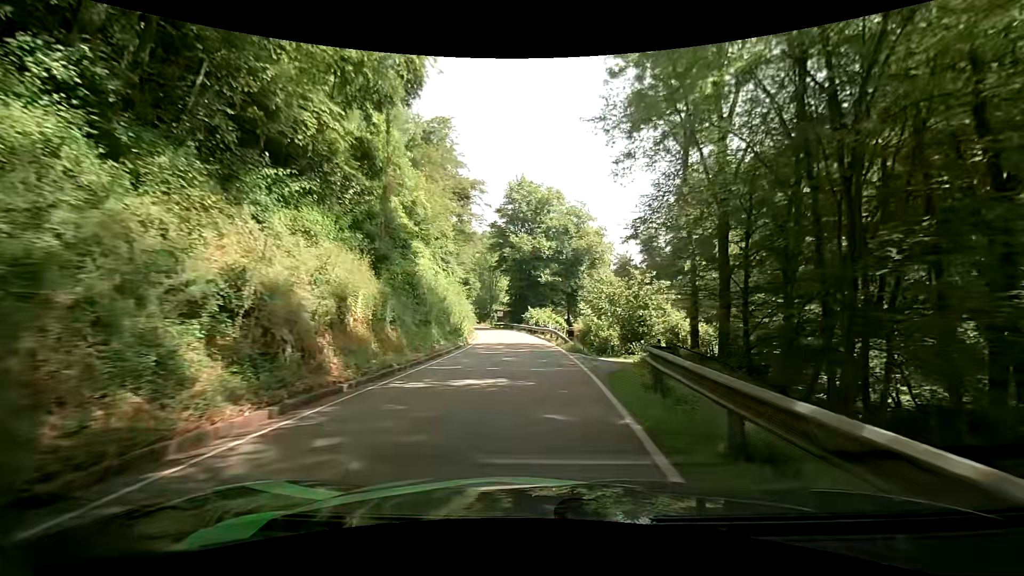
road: tertiary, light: Day
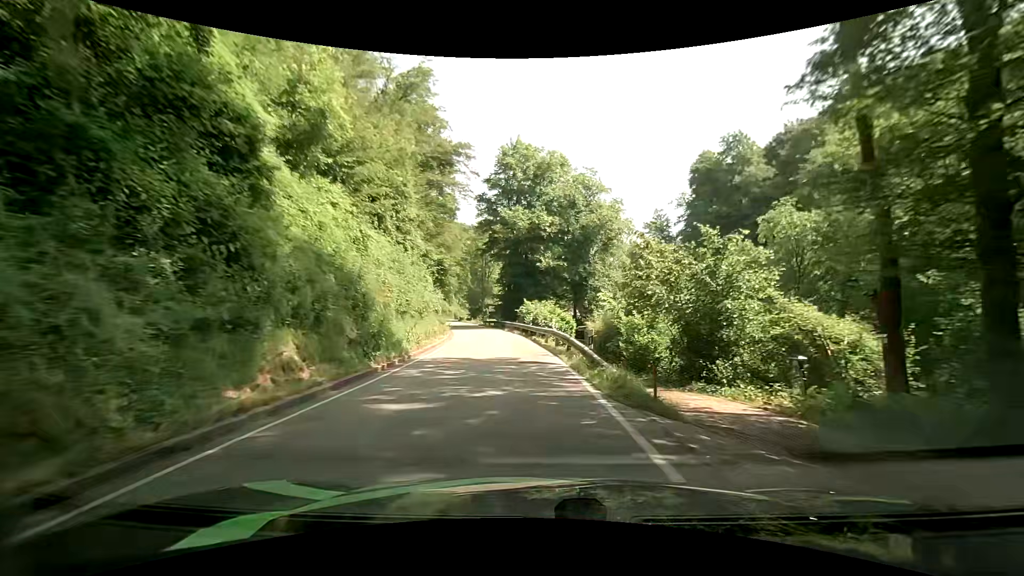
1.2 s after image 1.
(0.0, +13.5) m; 0°
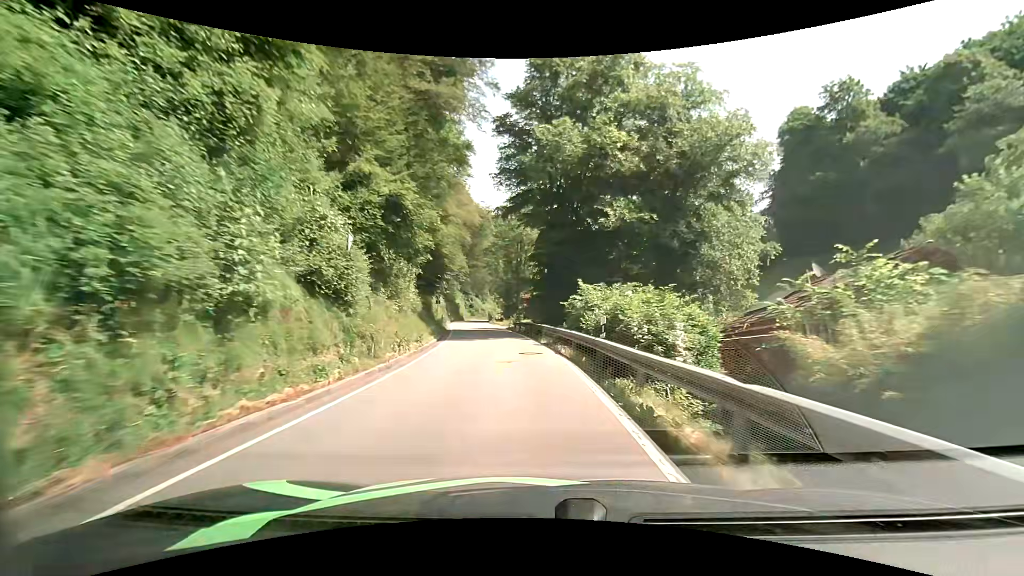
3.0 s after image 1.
(-0.9, +21.3) m; -5°
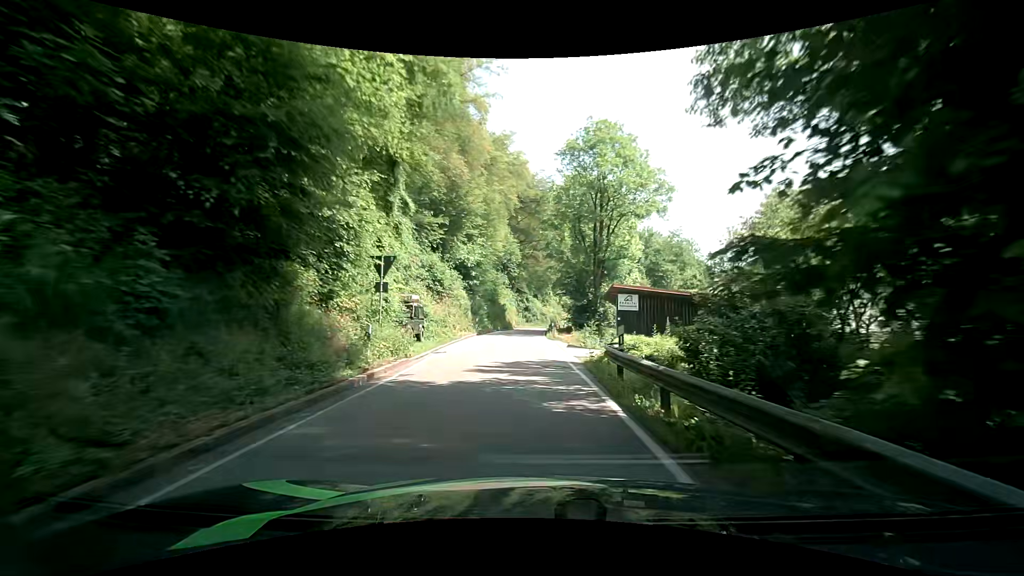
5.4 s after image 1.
(-2.0, +29.3) m; -8°
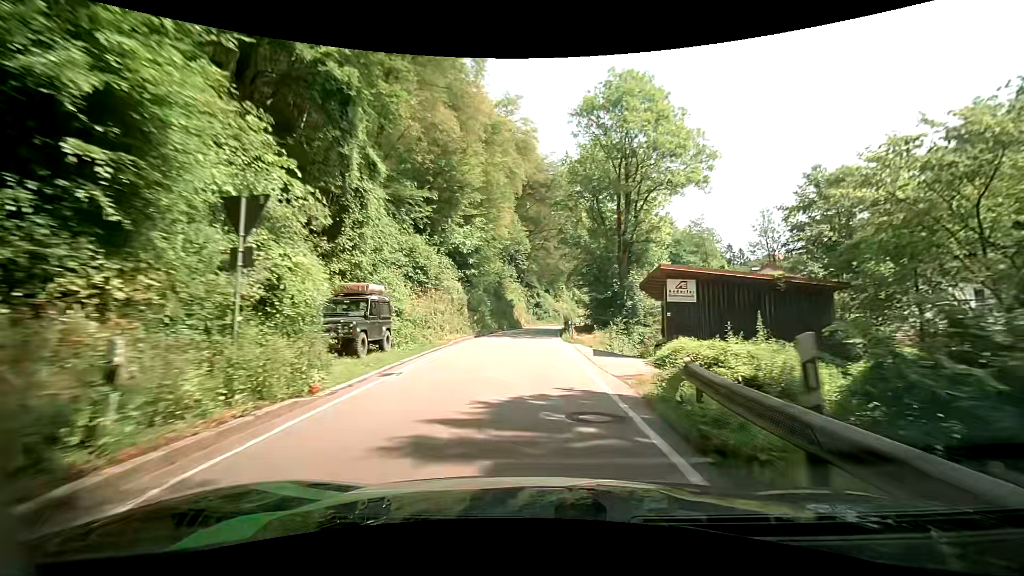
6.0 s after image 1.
(-0.2, +7.6) m; -2°
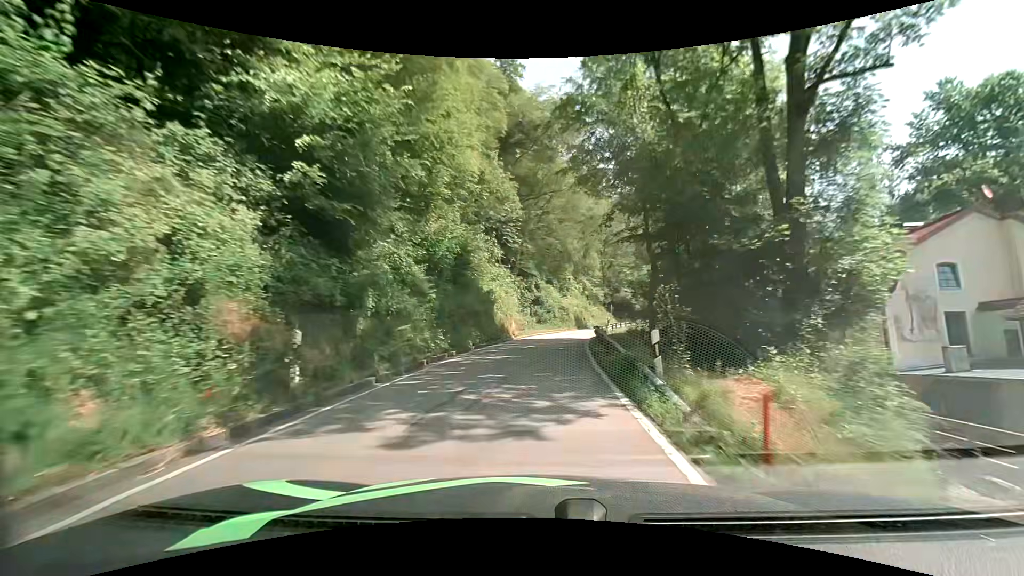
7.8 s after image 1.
(+0.4, +23.1) m; +1°
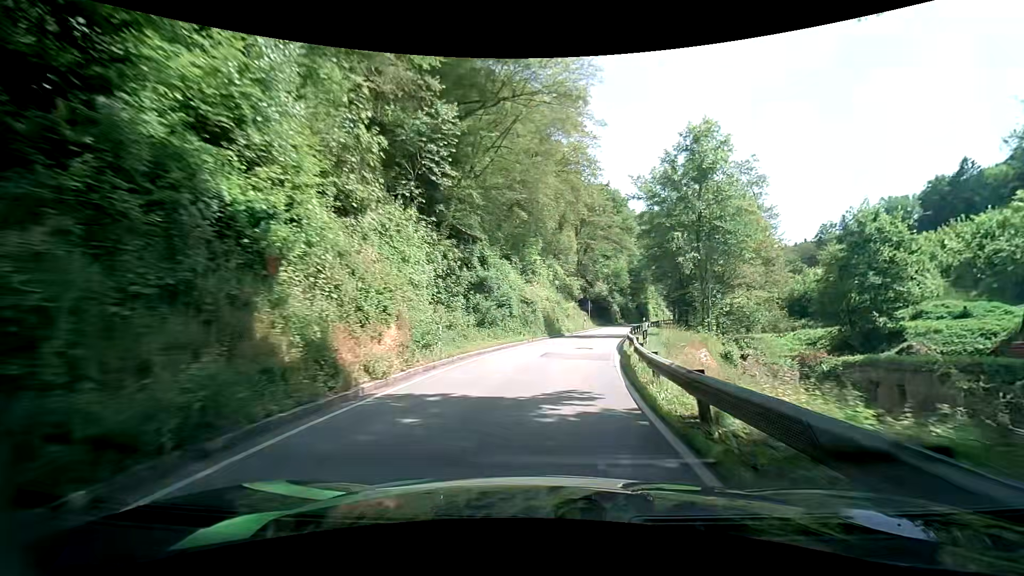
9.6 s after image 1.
(+0.4, +22.2) m; +5°
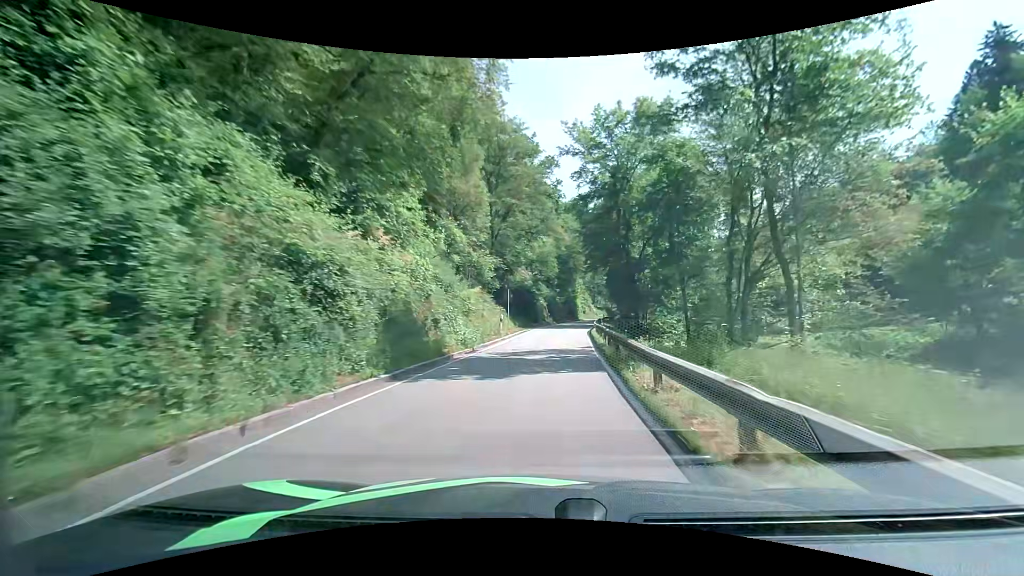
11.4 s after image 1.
(+1.8, +22.2) m; +9°
(0, +10) (+1, +20) (+2, +30) (+2, +40) (+4, +50) (+5, +60) (+7, +70) (+8, +79) (+10, +89) (+12, +99) m
